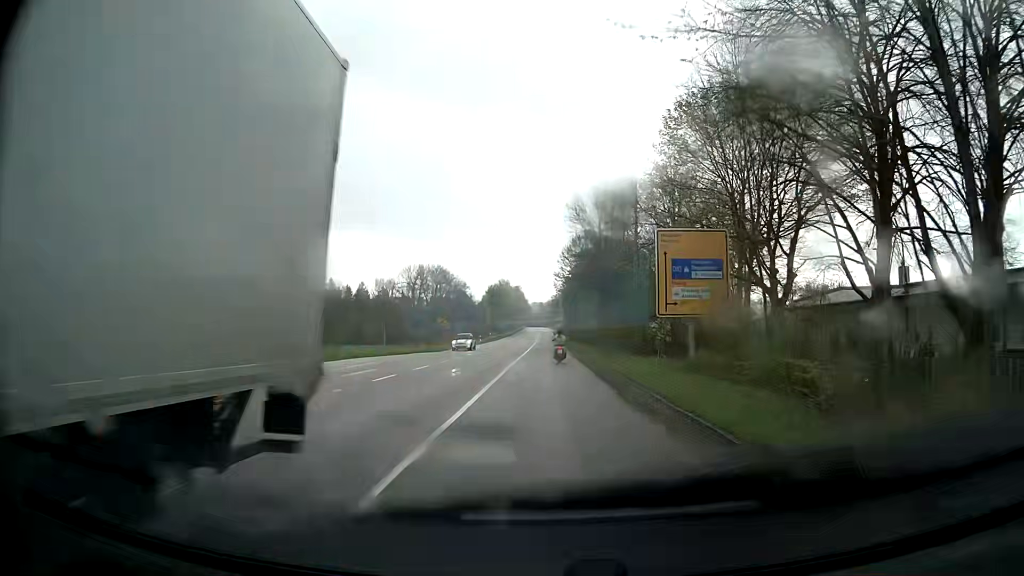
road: secondary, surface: asphalt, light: Day
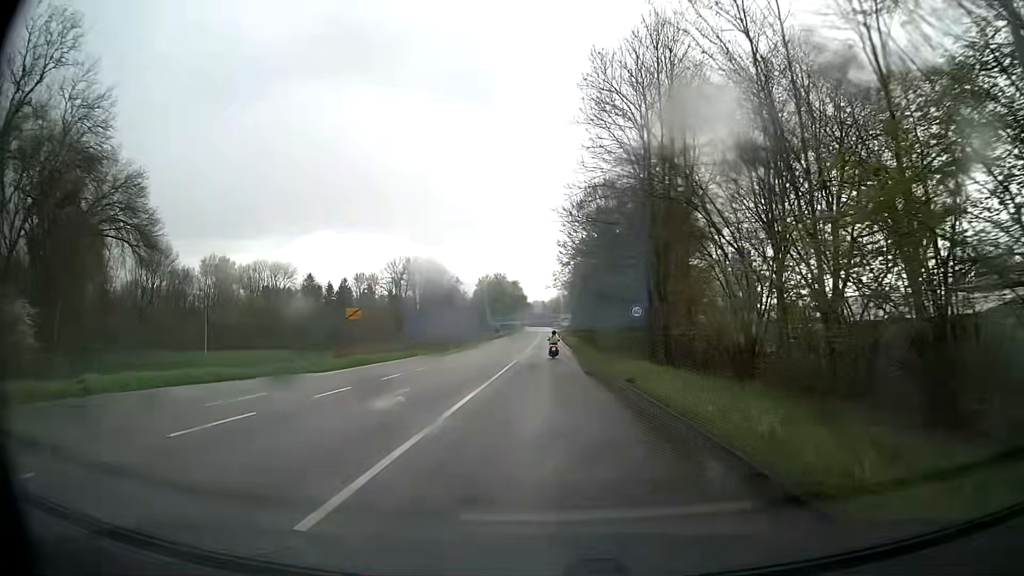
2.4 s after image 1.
(-0.5, +29.2) m; -1°
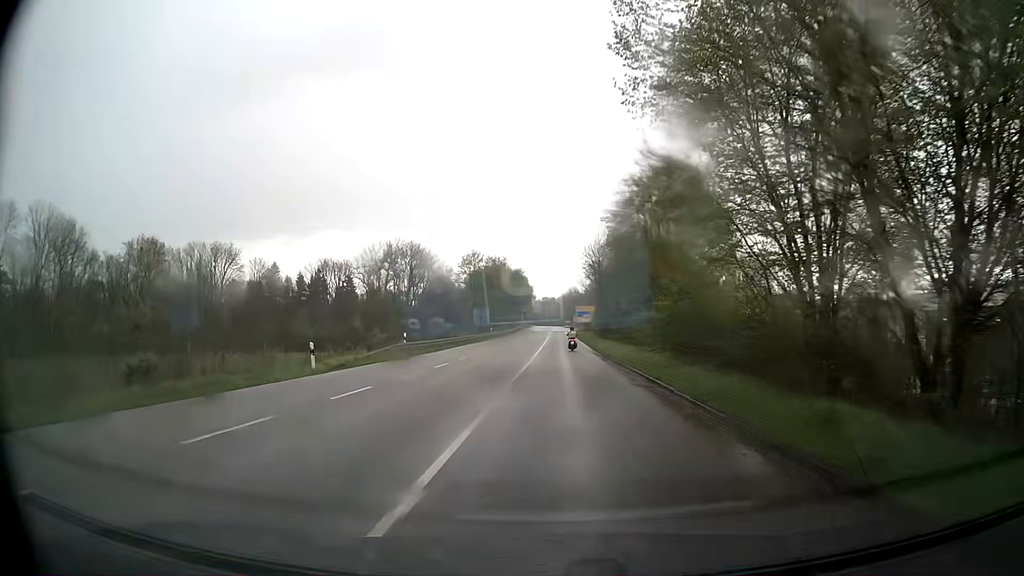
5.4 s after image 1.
(-0.7, +43.0) m; -1°
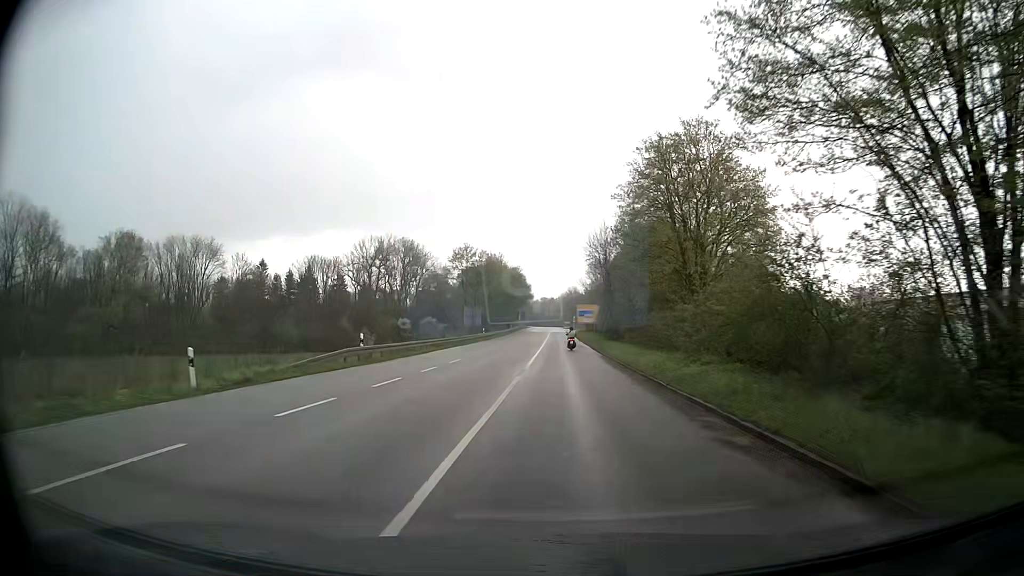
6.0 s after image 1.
(0.0, +9.1) m; 0°
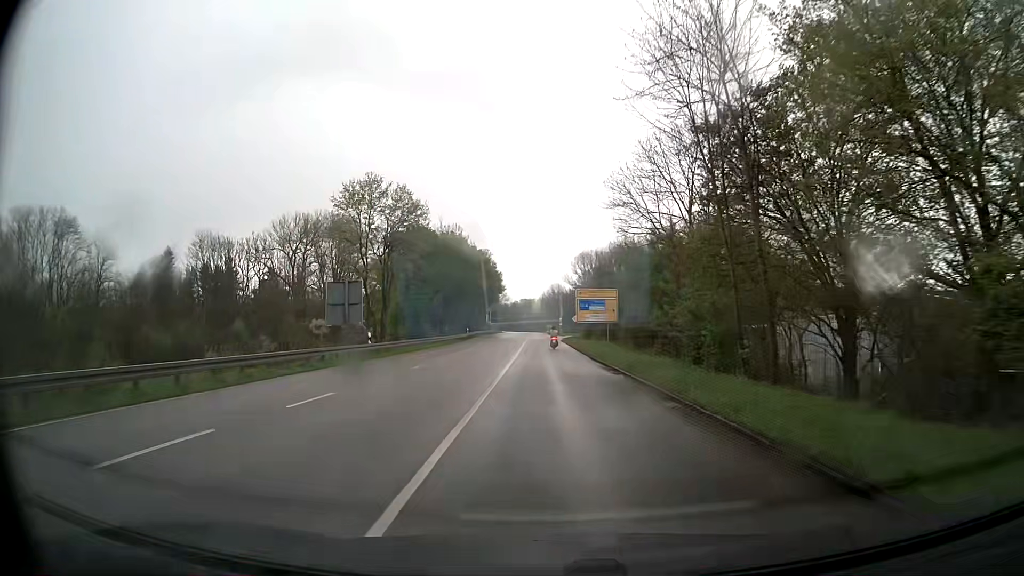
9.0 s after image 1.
(+0.5, +47.1) m; +2°
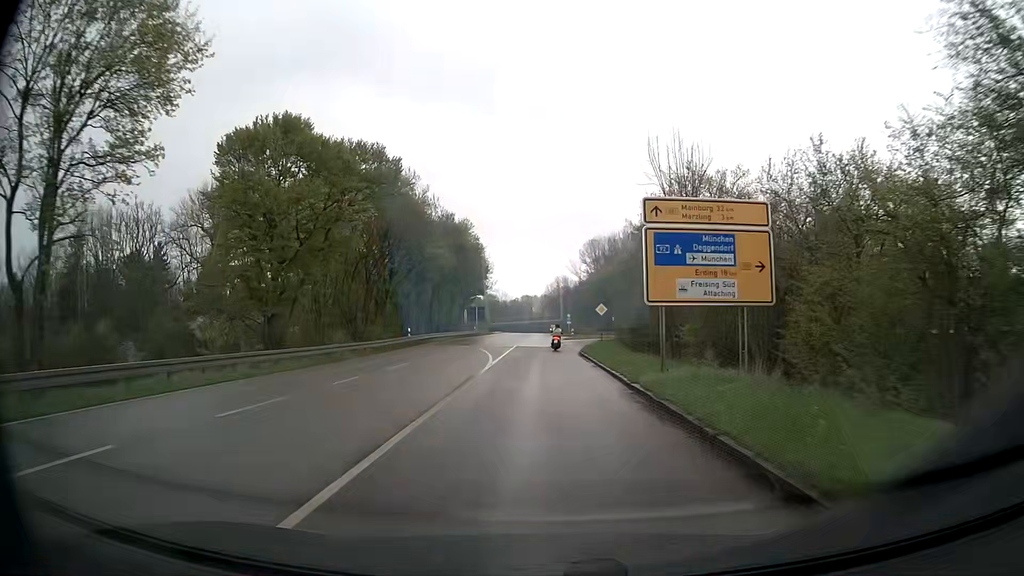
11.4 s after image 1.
(-0.2, +37.8) m; 0°
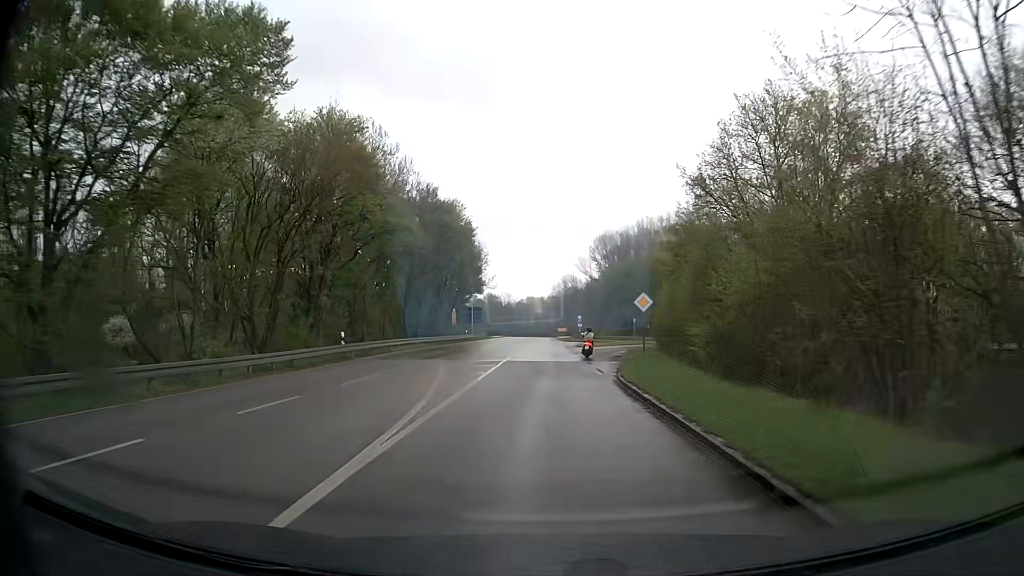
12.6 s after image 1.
(-0.2, +17.1) m; -1°
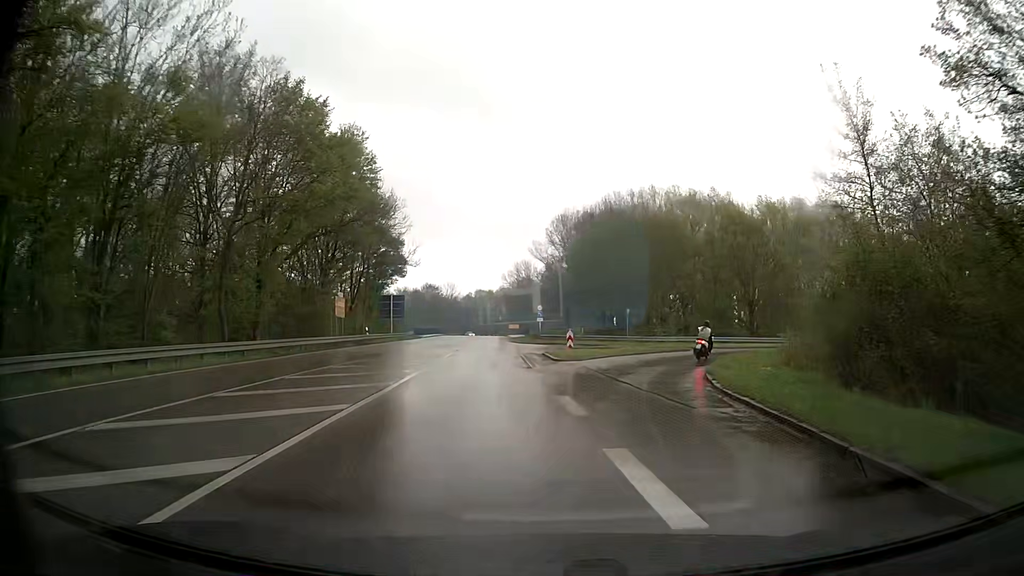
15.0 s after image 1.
(+0.3, +28.7) m; +4°
(+1, +10) (+2, +20) (+6, +29) (+13, +36) (+22, +40) (+32, +42) (+42, +44) (+52, +45) (+62, +46) (+71, +47) m
